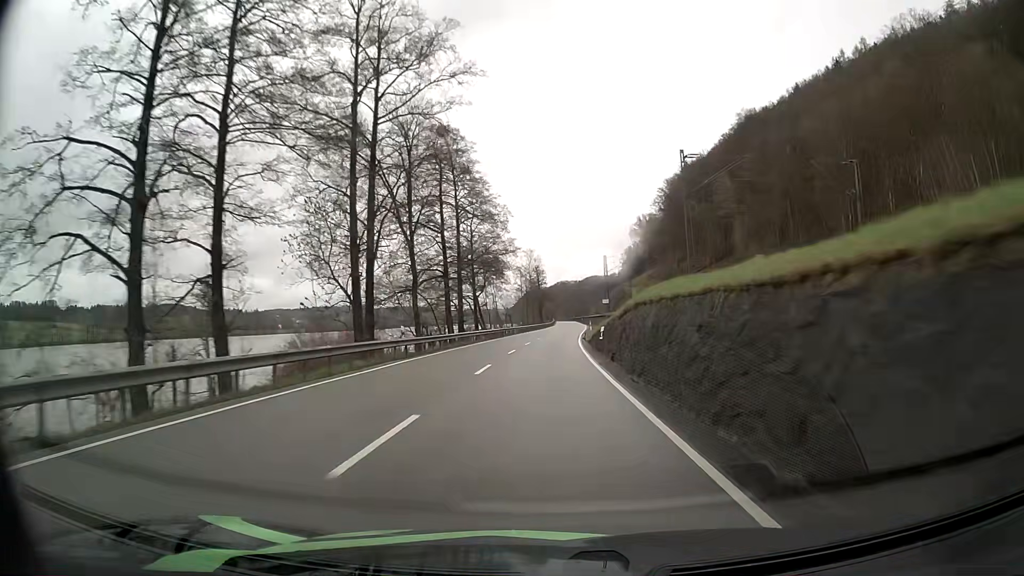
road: primary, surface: asphalt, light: Day
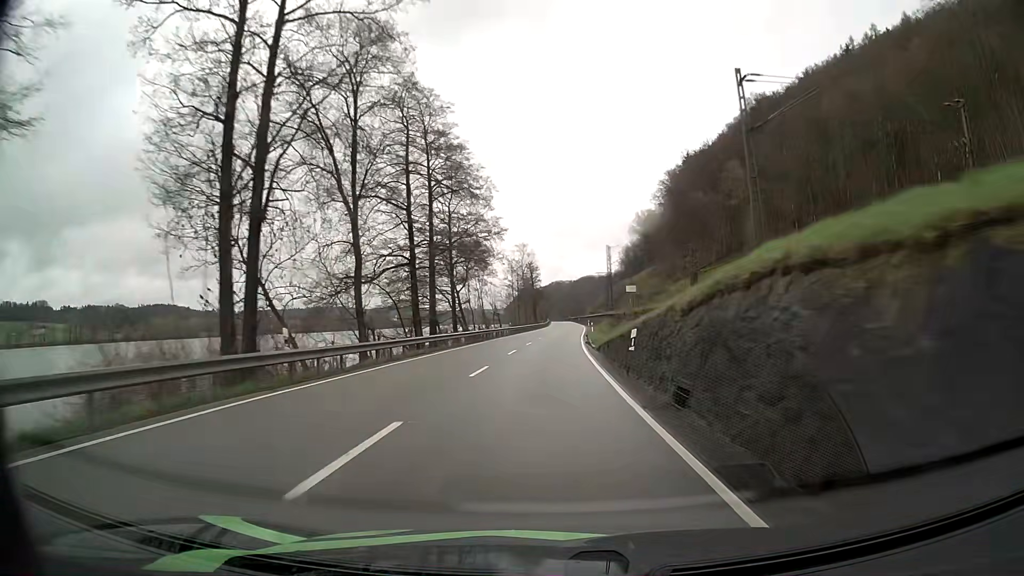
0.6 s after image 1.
(+0.1, +12.7) m; +1°
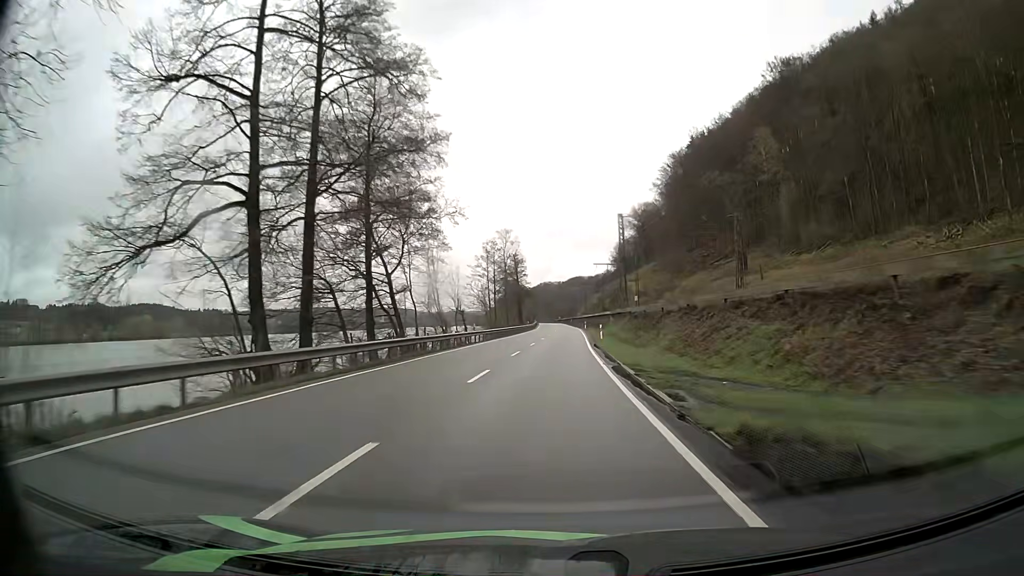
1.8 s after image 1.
(+0.1, +25.5) m; +1°
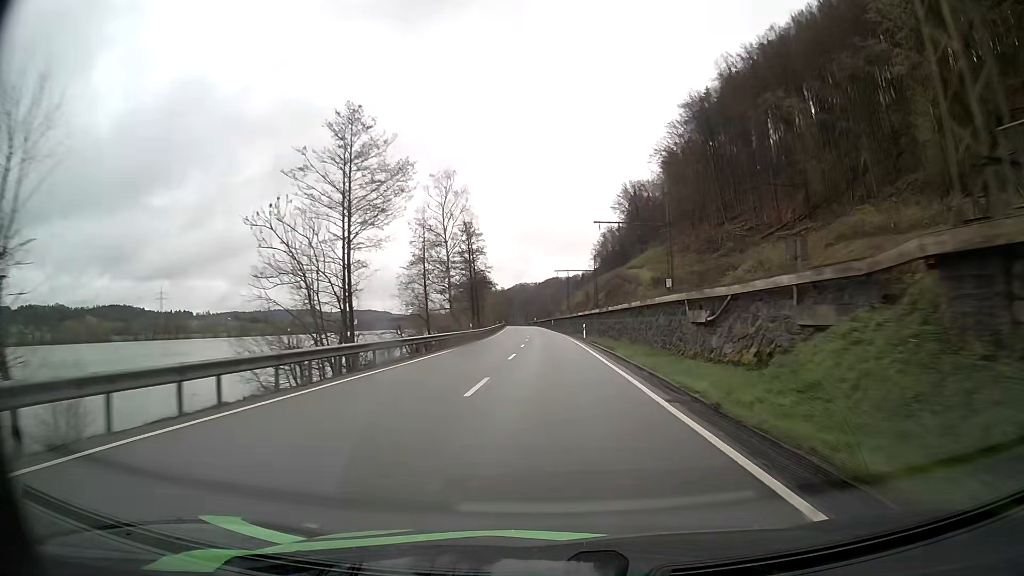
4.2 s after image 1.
(+1.0, +50.8) m; +2°
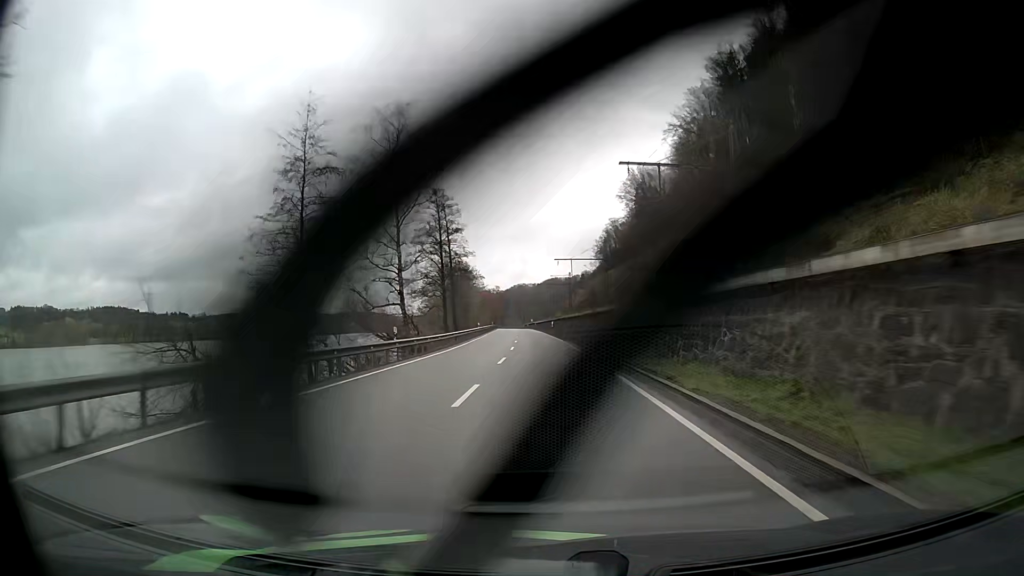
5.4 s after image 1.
(+0.1, +25.3) m; 0°
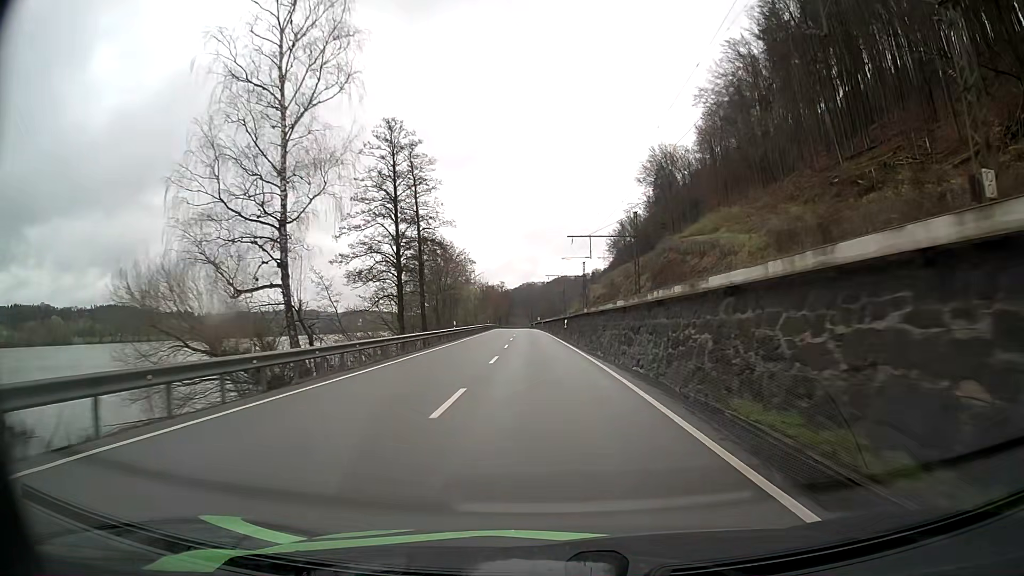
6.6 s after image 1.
(-0.2, +25.3) m; -1°
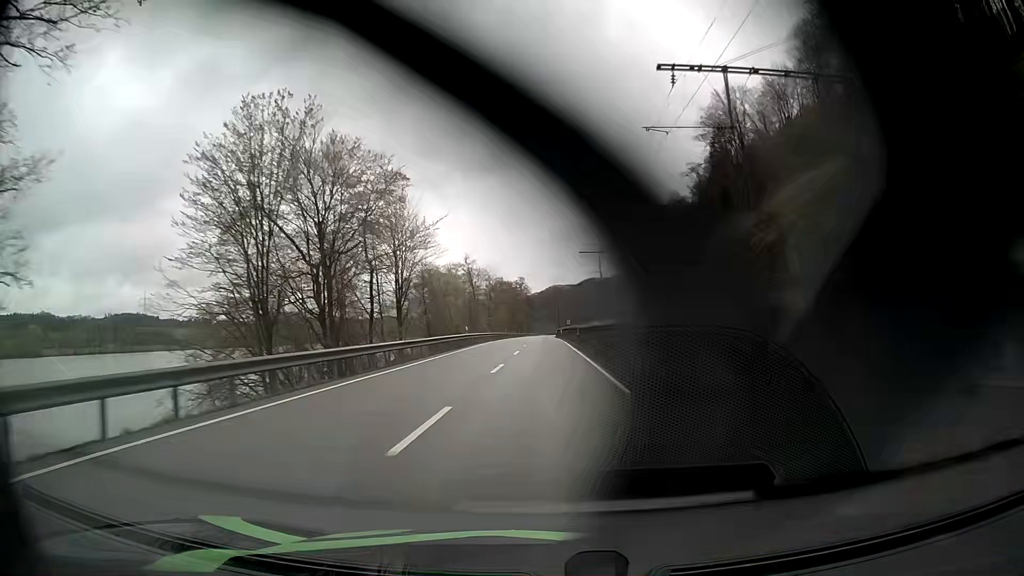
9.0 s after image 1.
(-1.0, +50.6) m; -2°
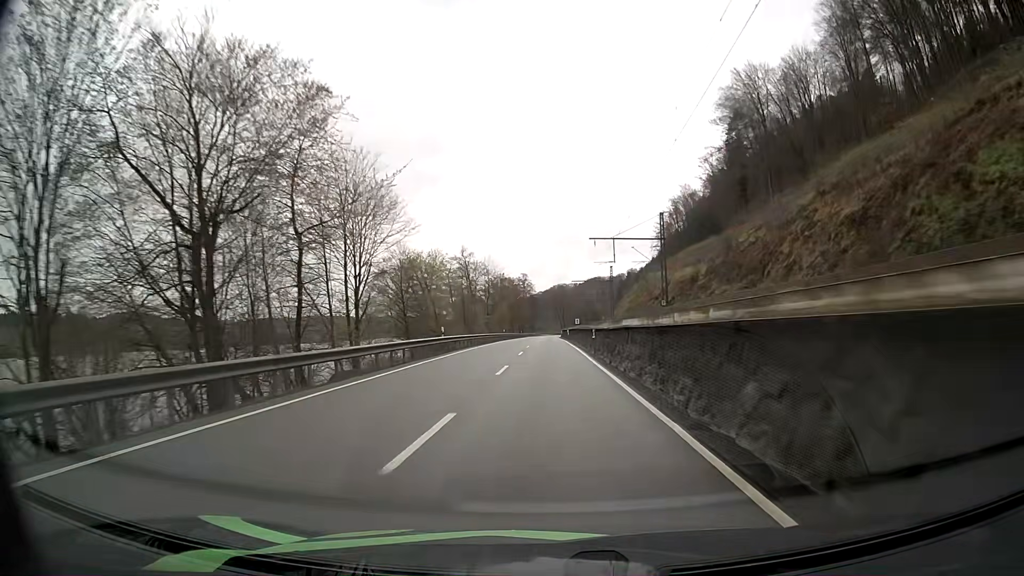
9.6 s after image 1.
(-0.1, +12.7) m; -1°
(0, +10) (0, +20) (0, +30) (0, +40) (0, +50) (0, +60) (0, +70) (0, +80) (0, +90) (0, +100) m
